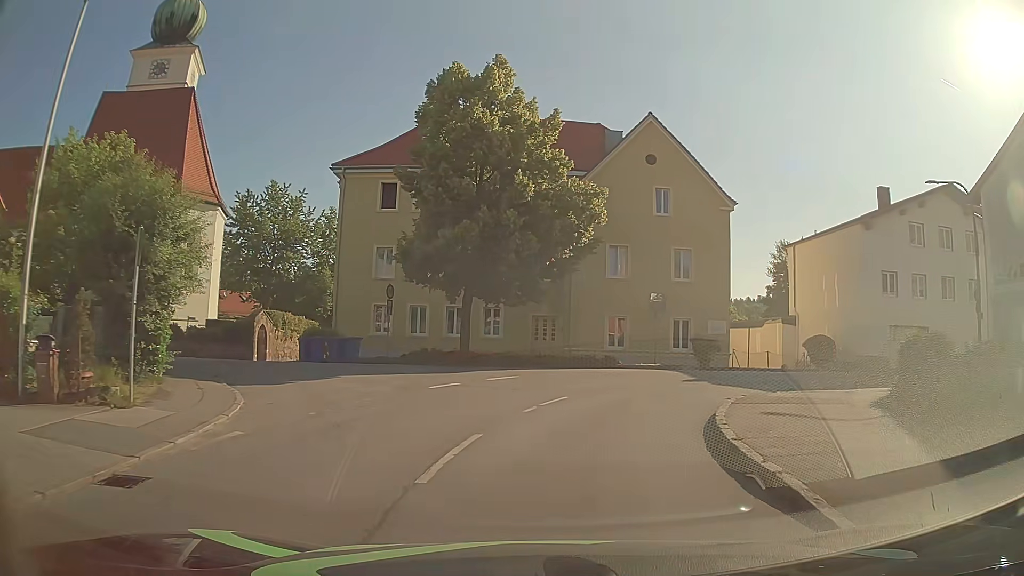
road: unclassified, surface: asphalt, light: Day
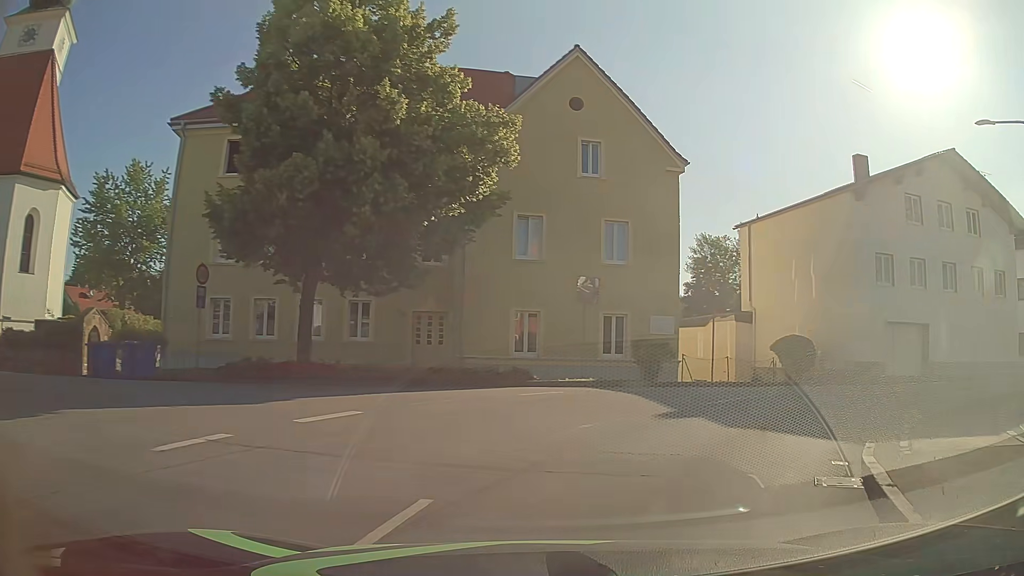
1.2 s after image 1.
(+0.5, +9.2) m; +9°
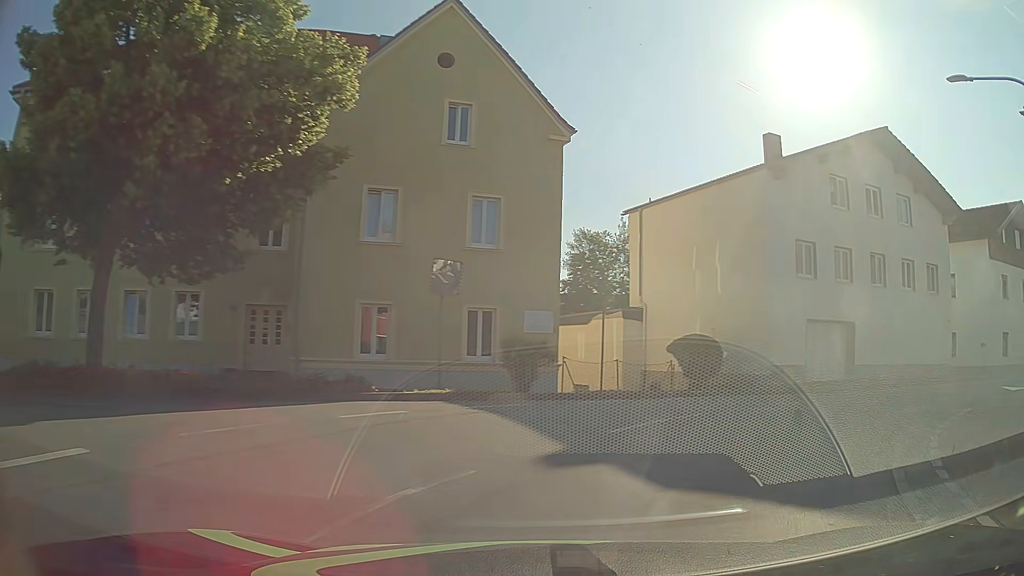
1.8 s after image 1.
(+0.4, +4.3) m; +10°
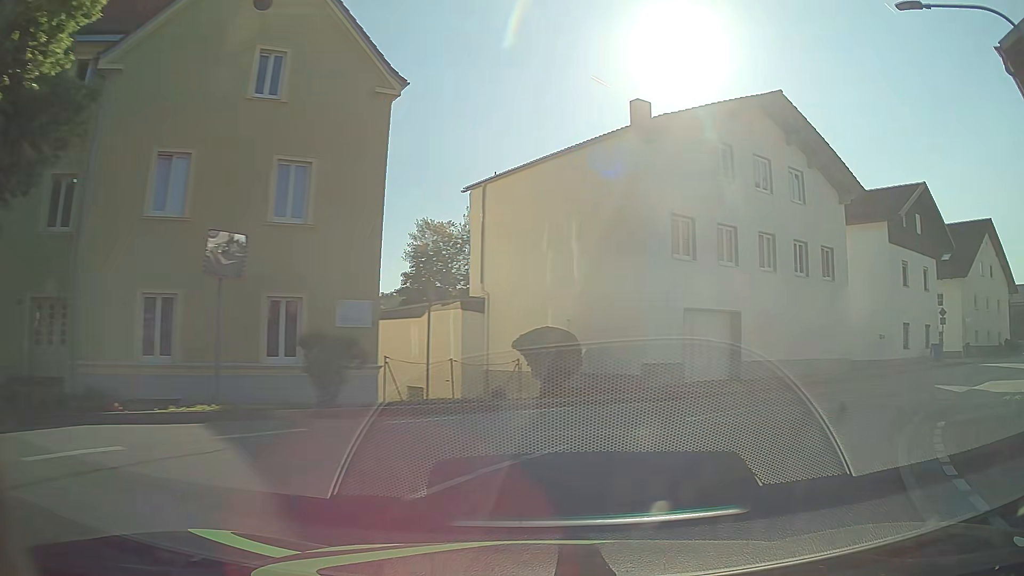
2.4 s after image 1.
(+0.5, +4.2) m; +14°
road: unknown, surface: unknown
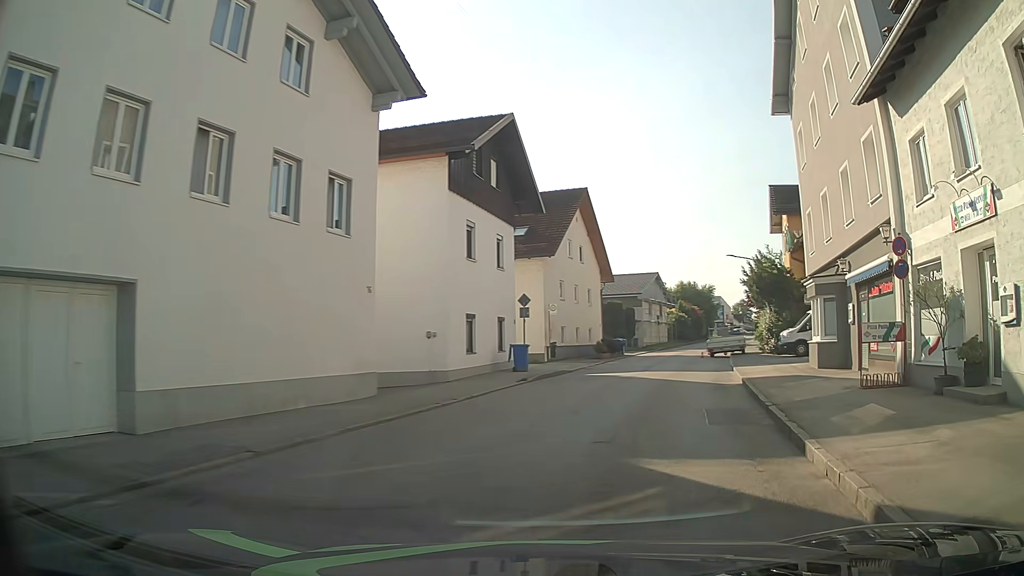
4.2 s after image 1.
(+4.5, +12.1) m; +40°
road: unclassified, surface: asphalt
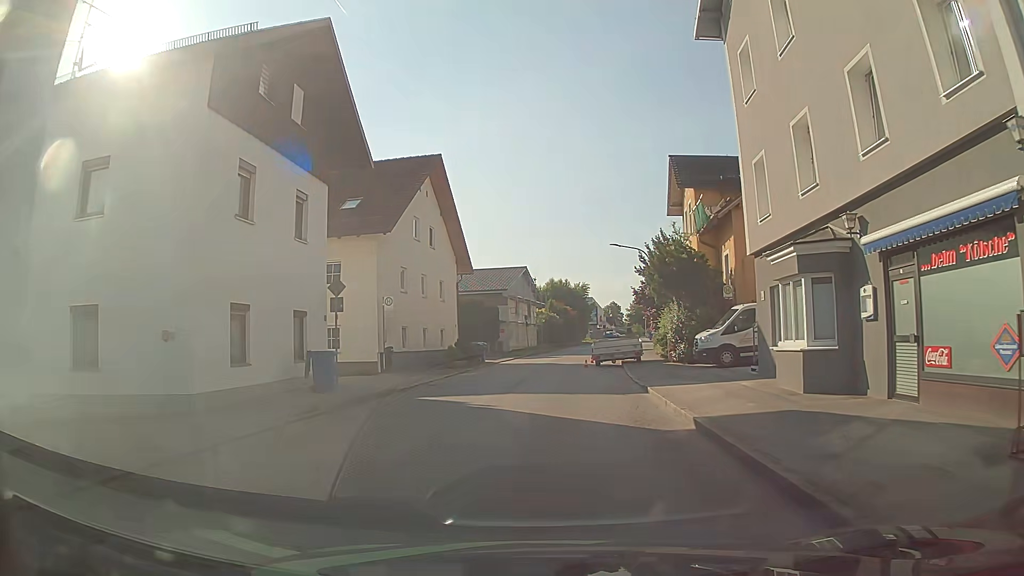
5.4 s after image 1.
(+1.1, +8.4) m; +11°
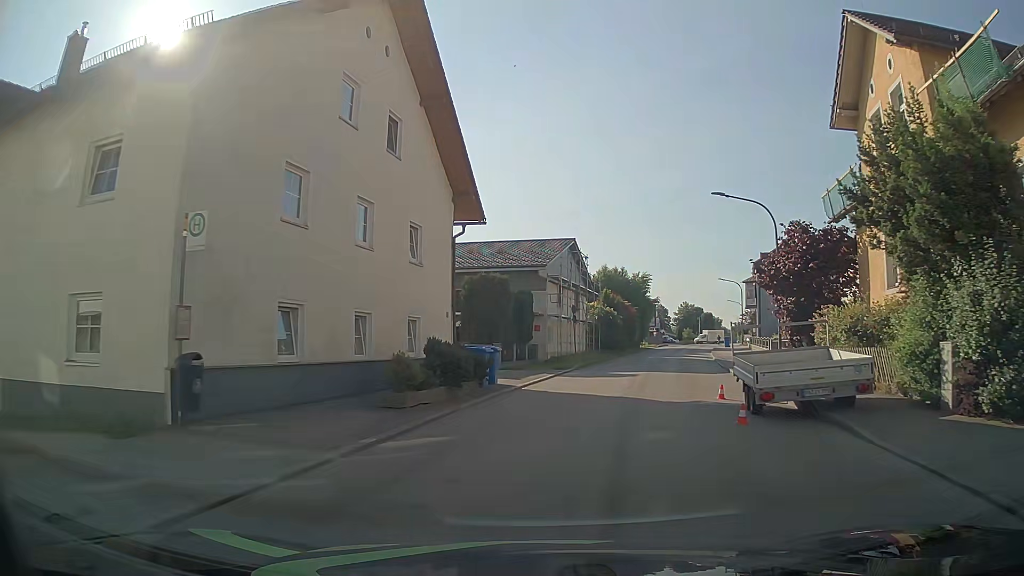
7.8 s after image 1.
(+0.1, +18.2) m; -3°
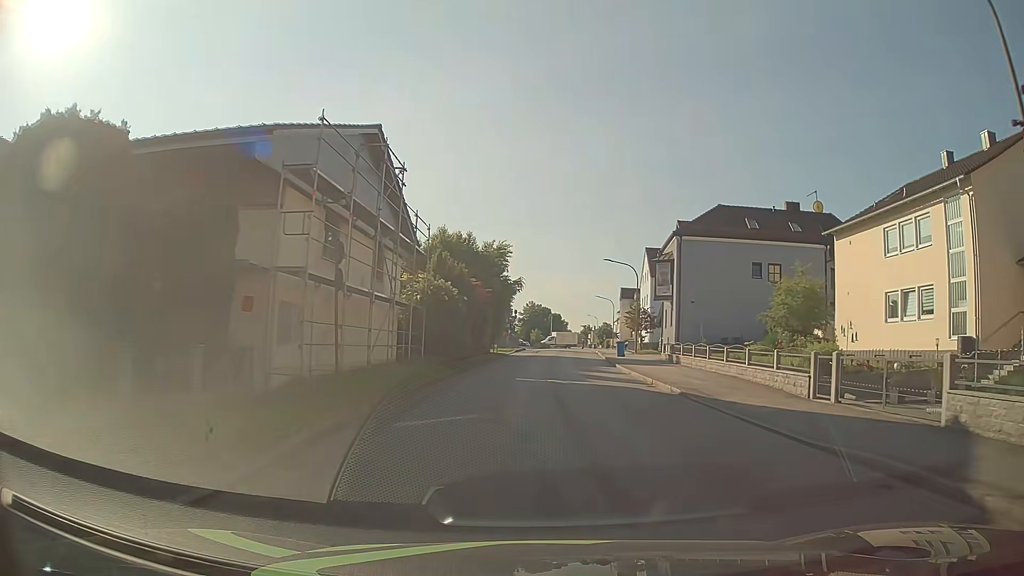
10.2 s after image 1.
(+2.3, +22.4) m; +13°
